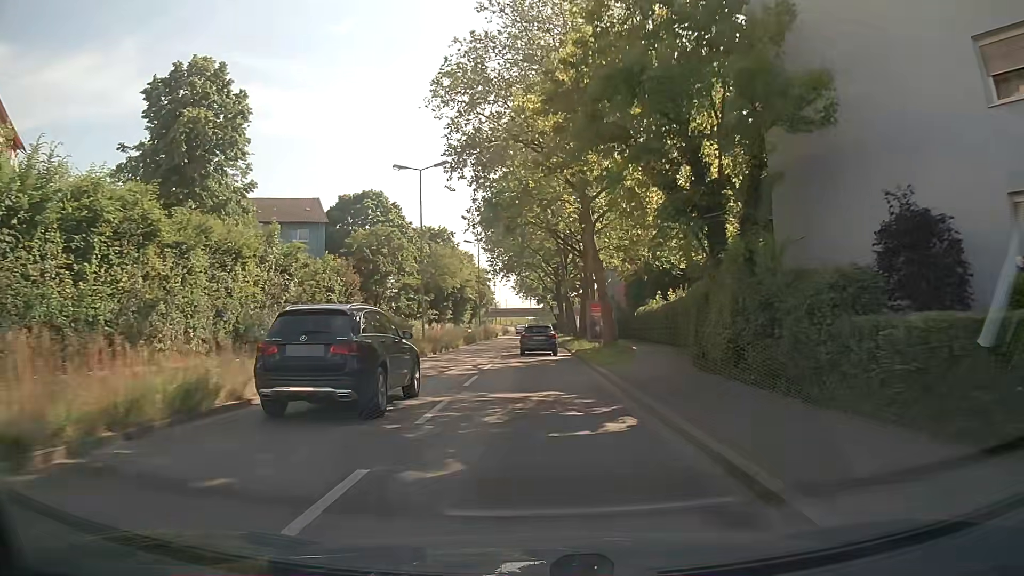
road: secondary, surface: asphalt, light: Day
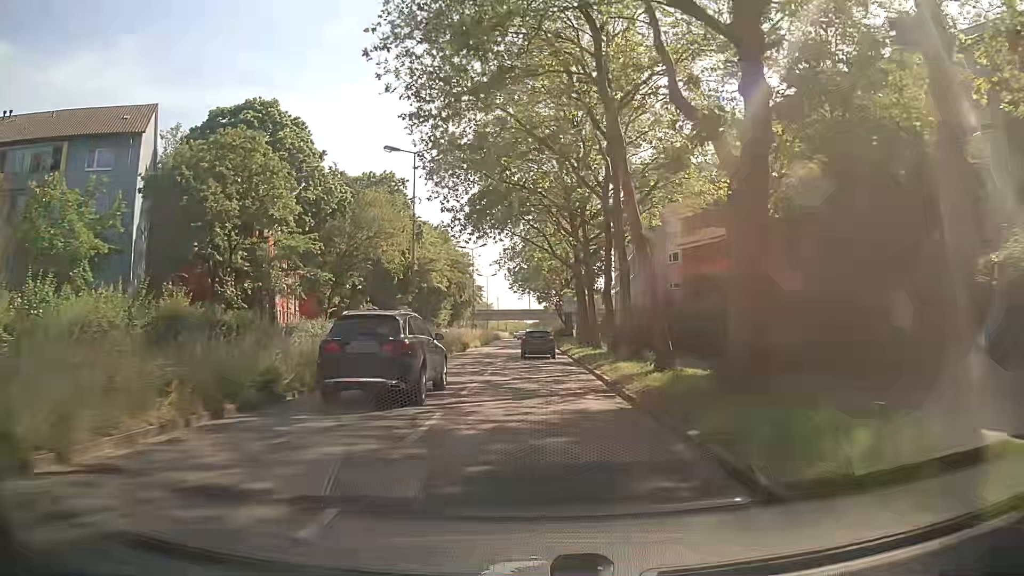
(-0.2, +37.2) m; 0°
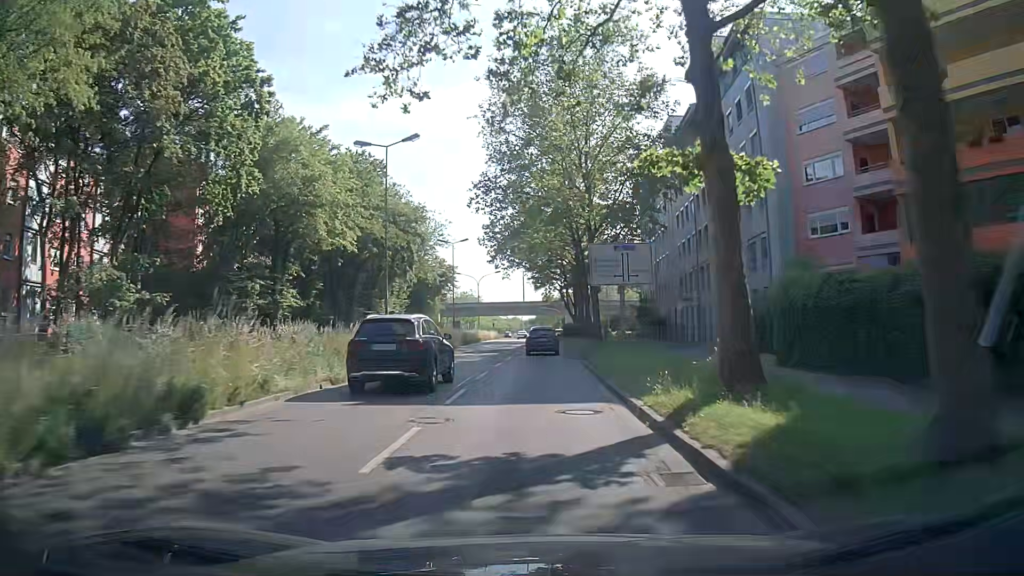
(+0.2, +37.7) m; +1°
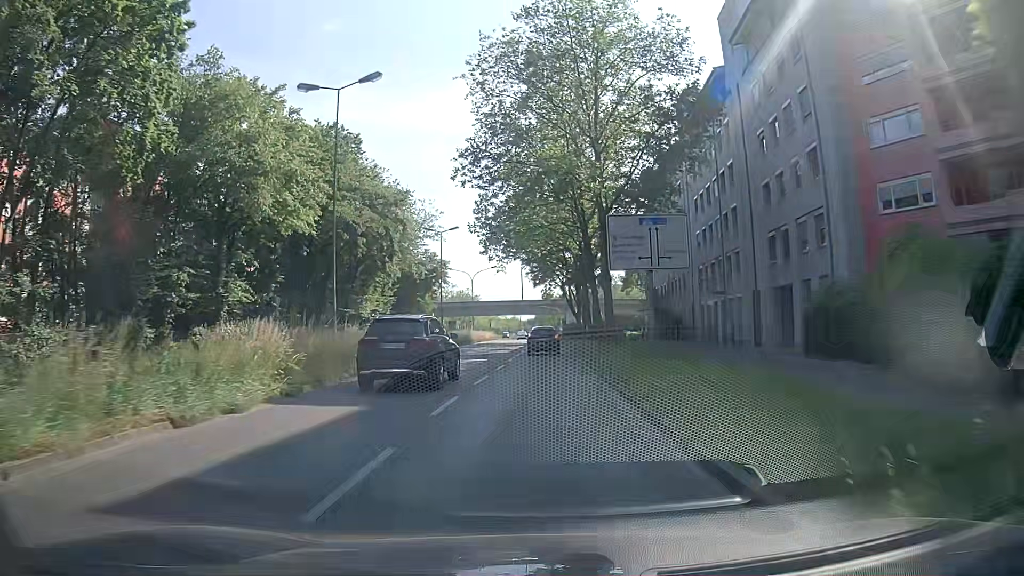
(-0.1, +7.7) m; 0°
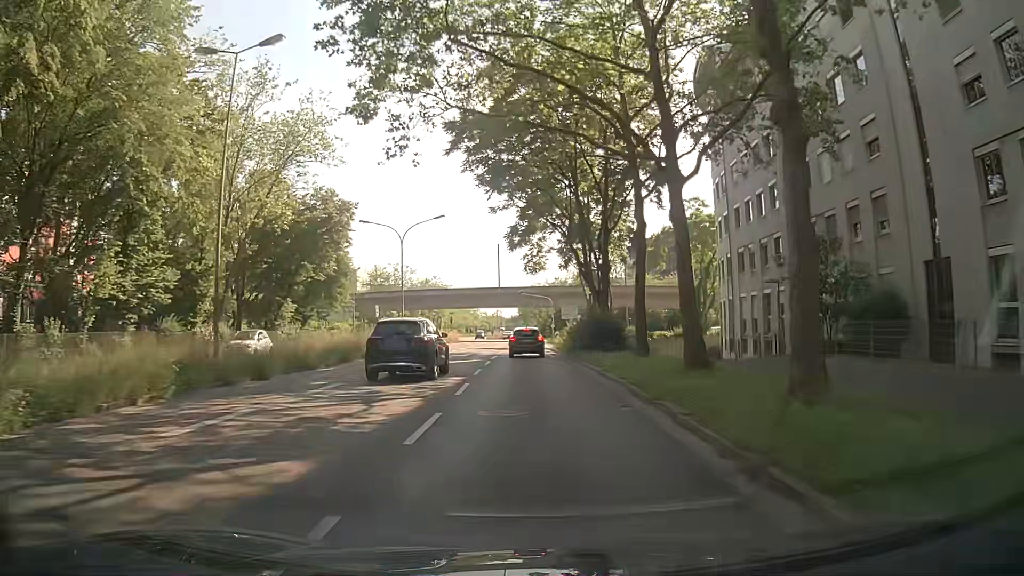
(+0.4, +38.7) m; +3°
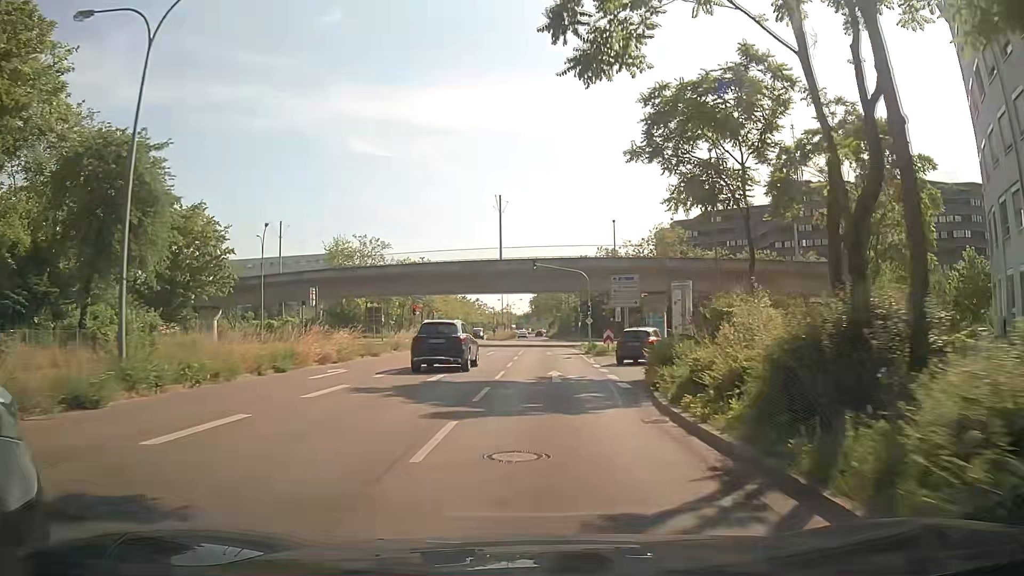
(-1.7, +36.8) m; -2°
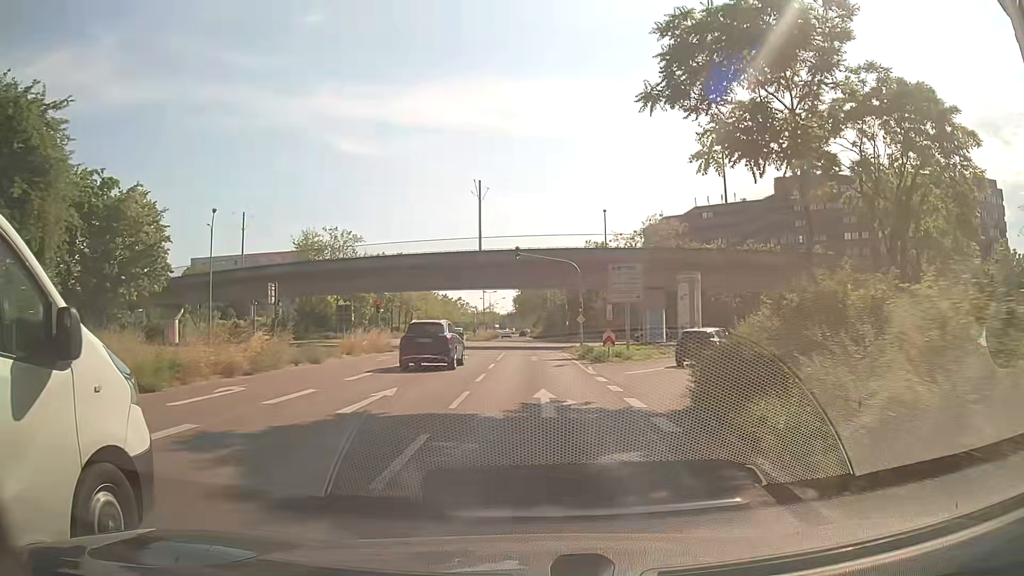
(0.0, +7.1) m; +1°
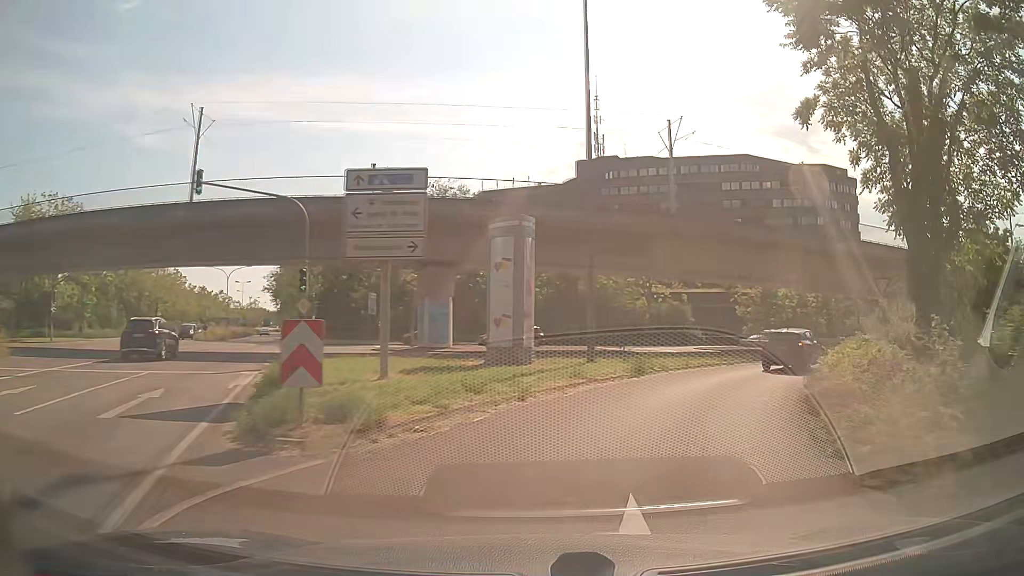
(+2.5, +20.2) m; +19°
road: secondary_link
